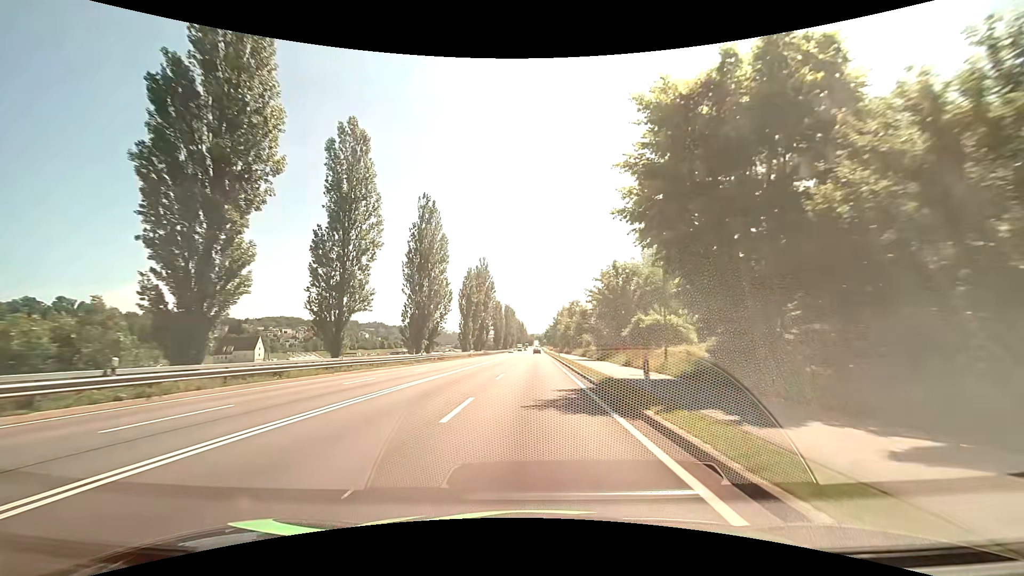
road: primary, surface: asphalt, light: Day
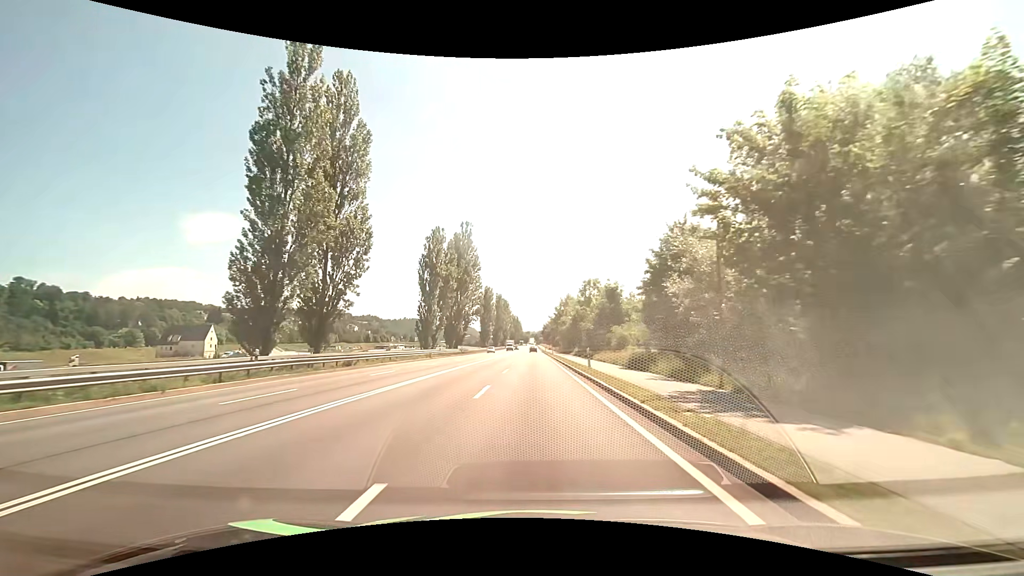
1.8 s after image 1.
(+0.2, +32.4) m; +1°
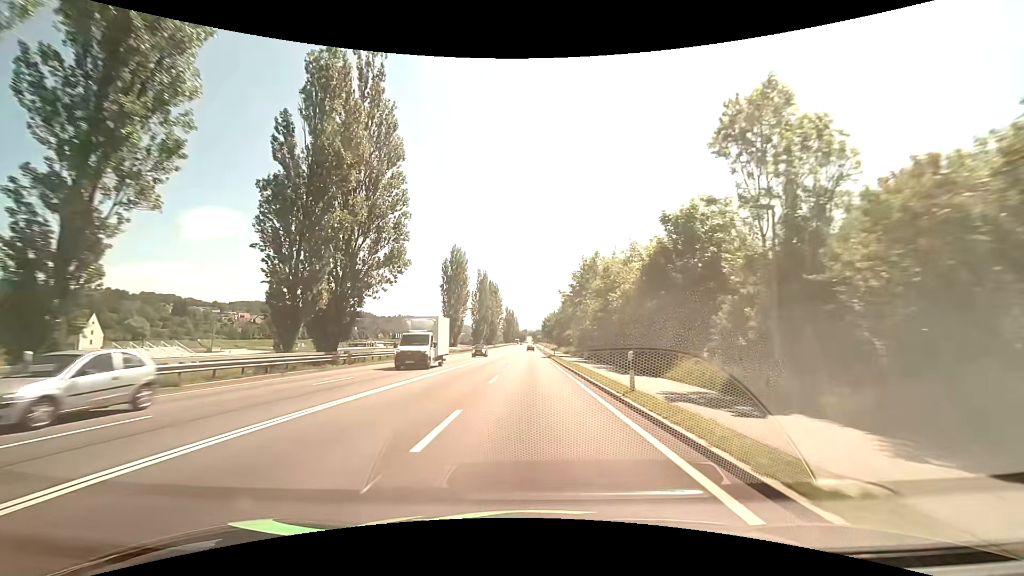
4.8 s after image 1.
(+0.3, +54.6) m; 0°
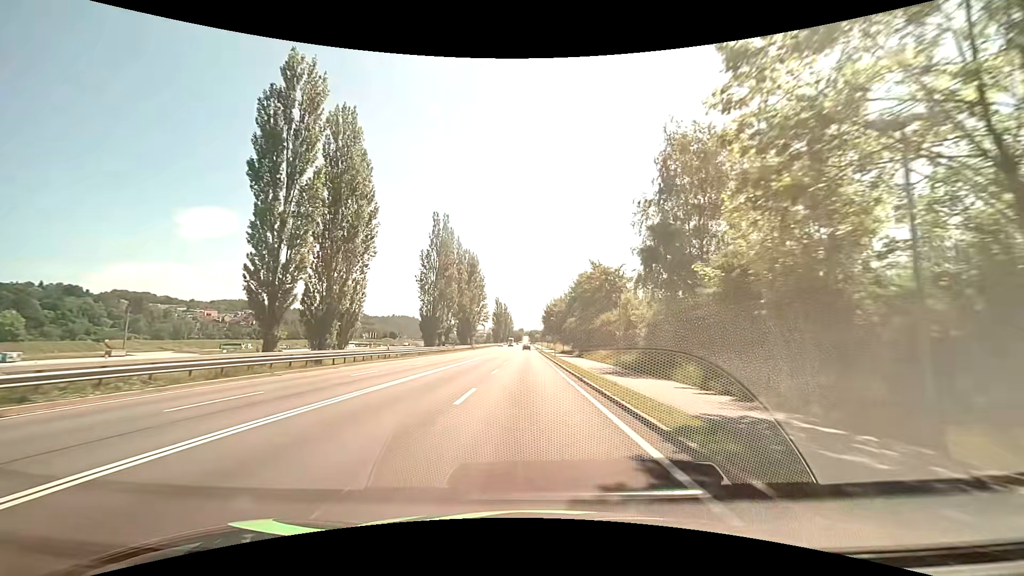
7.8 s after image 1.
(+0.4, +55.3) m; 0°
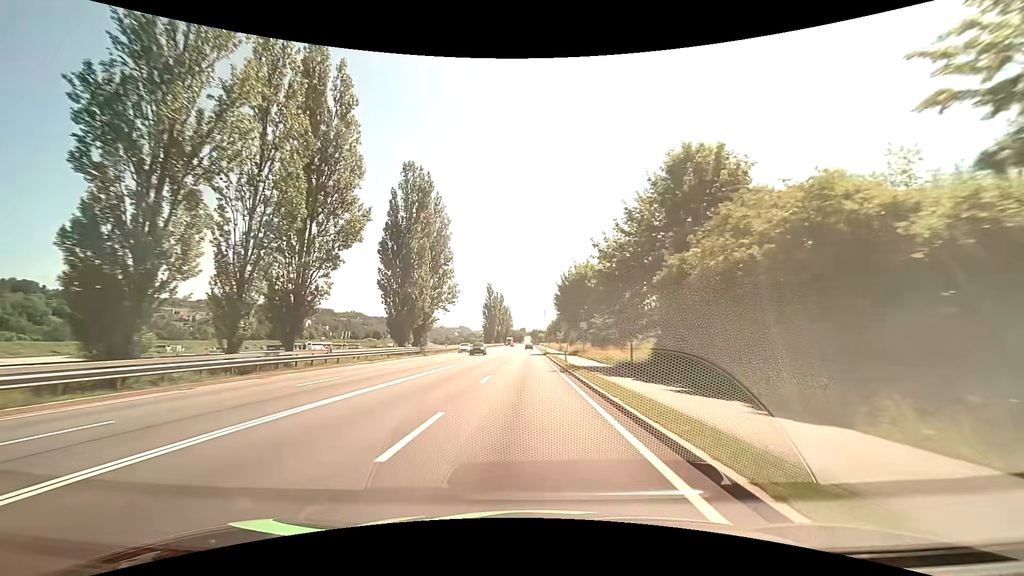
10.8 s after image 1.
(0.0, +53.6) m; 0°
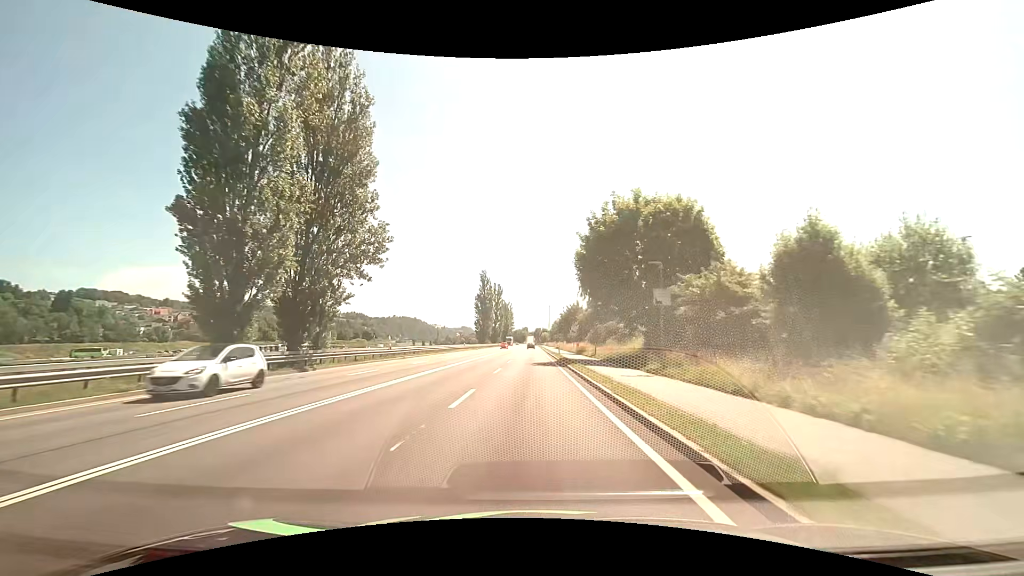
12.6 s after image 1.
(-0.1, +31.4) m; 0°
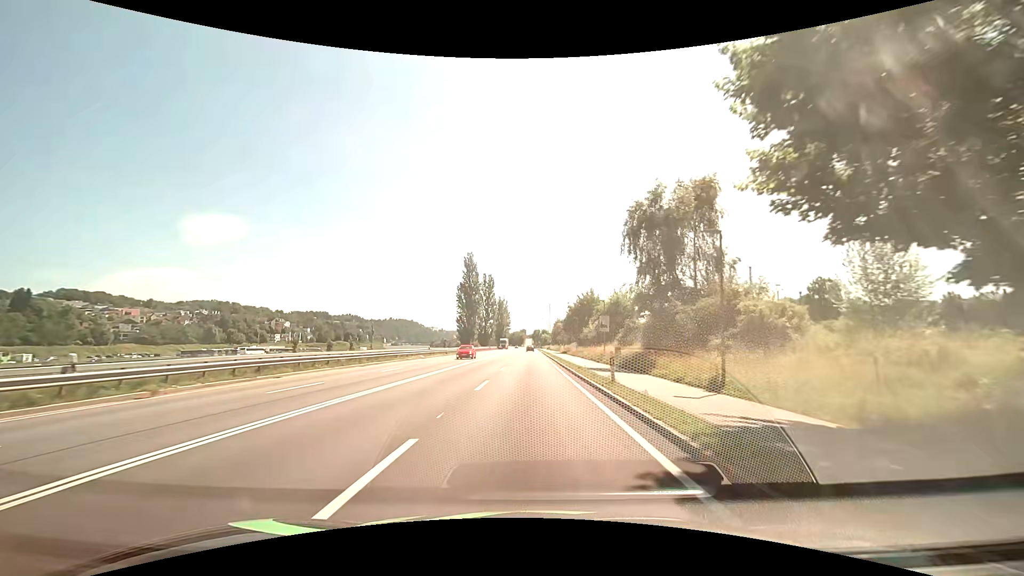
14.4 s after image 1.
(-0.1, +31.0) m; 0°
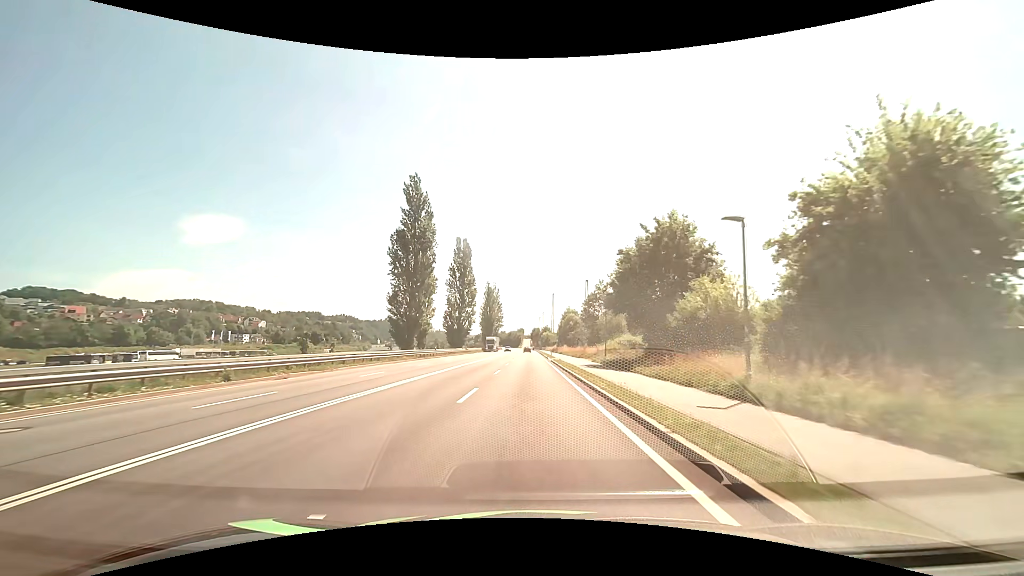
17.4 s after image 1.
(+0.2, +51.3) m; 0°
(0, +10) (0, +20) (0, +30) (0, +40) (0, +50) (0, +60) (0, +70) (0, +80) (-1, +90) (-1, +100) m
